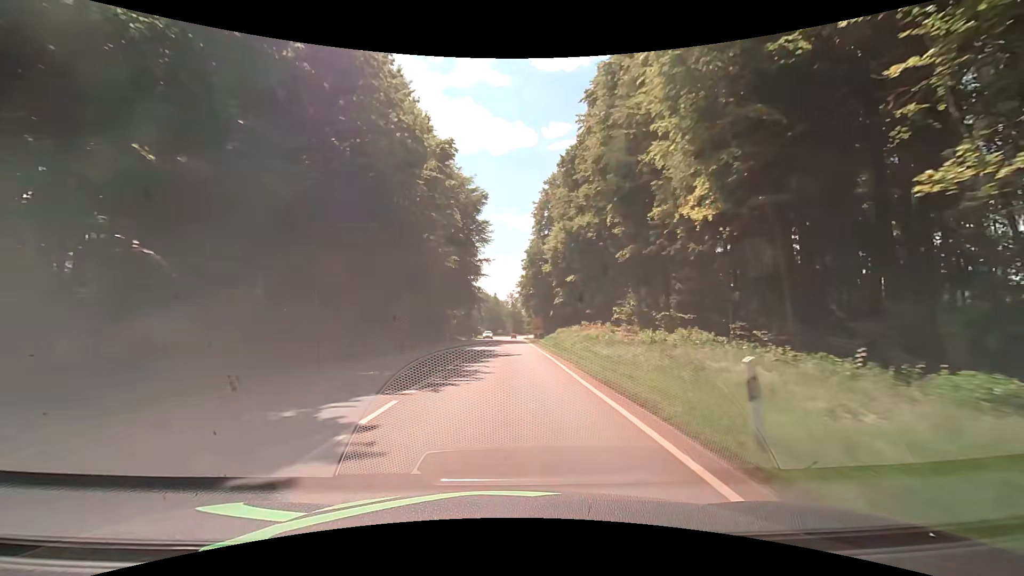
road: secondary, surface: asphalt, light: Day
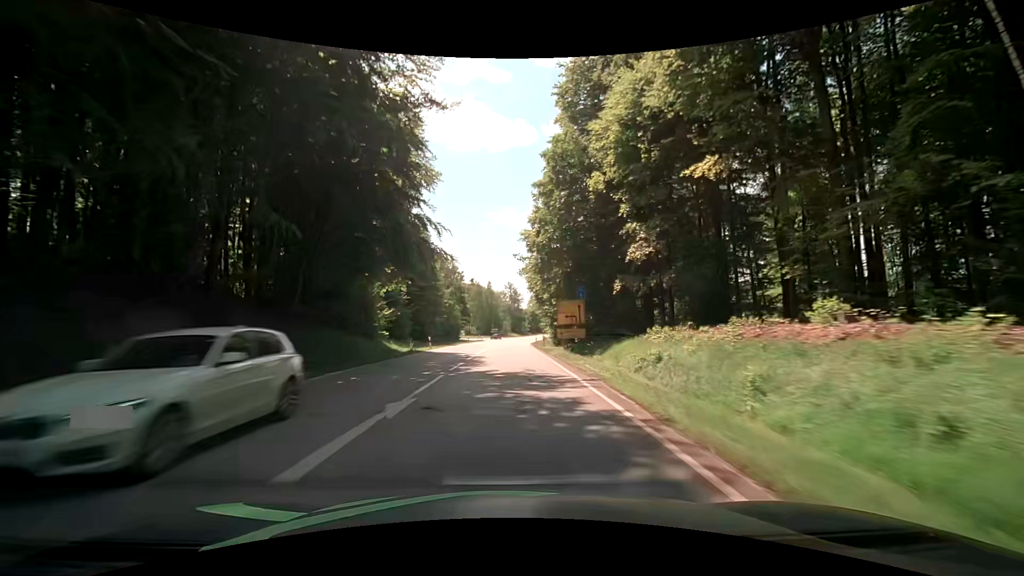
(+0.6, +48.7) m; +1°
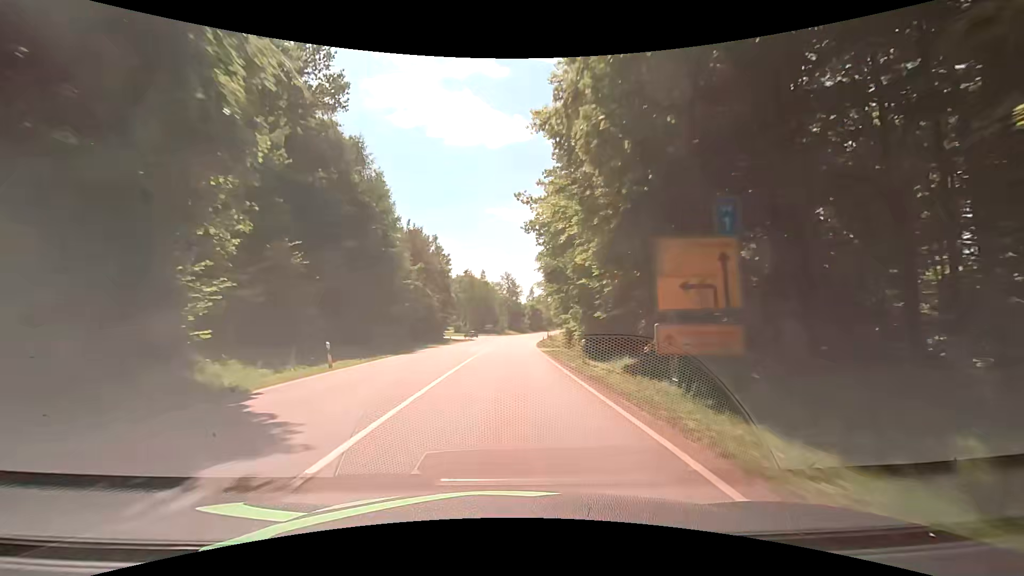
(0.0, +24.1) m; +1°
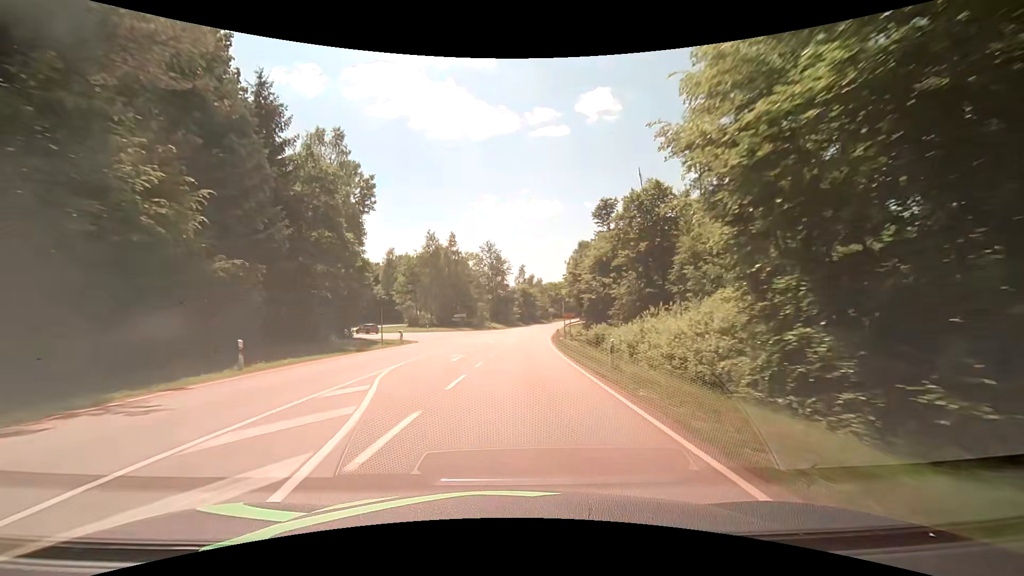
(+0.3, +48.4) m; +1°
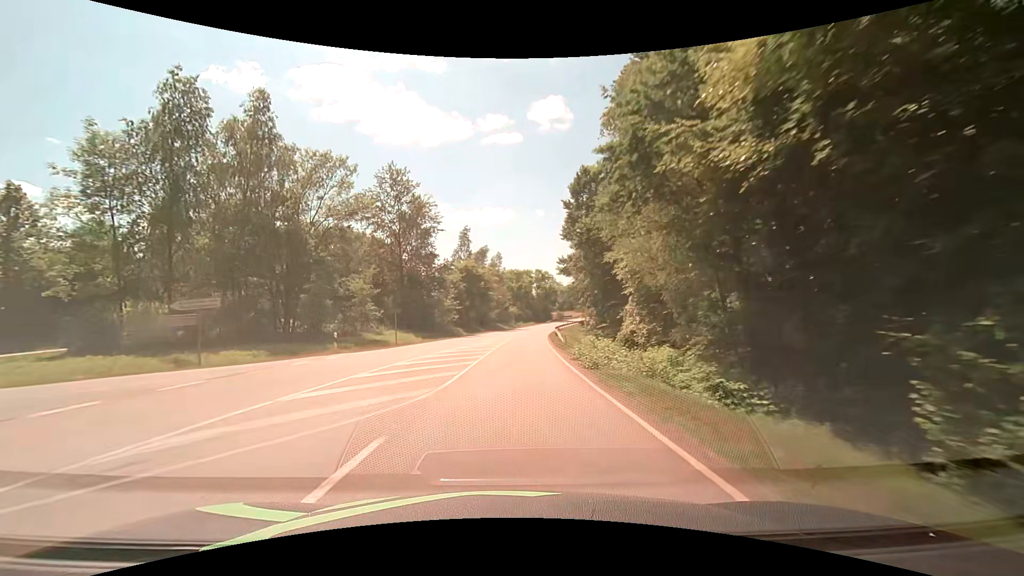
(+3.4, +62.1) m; +5°
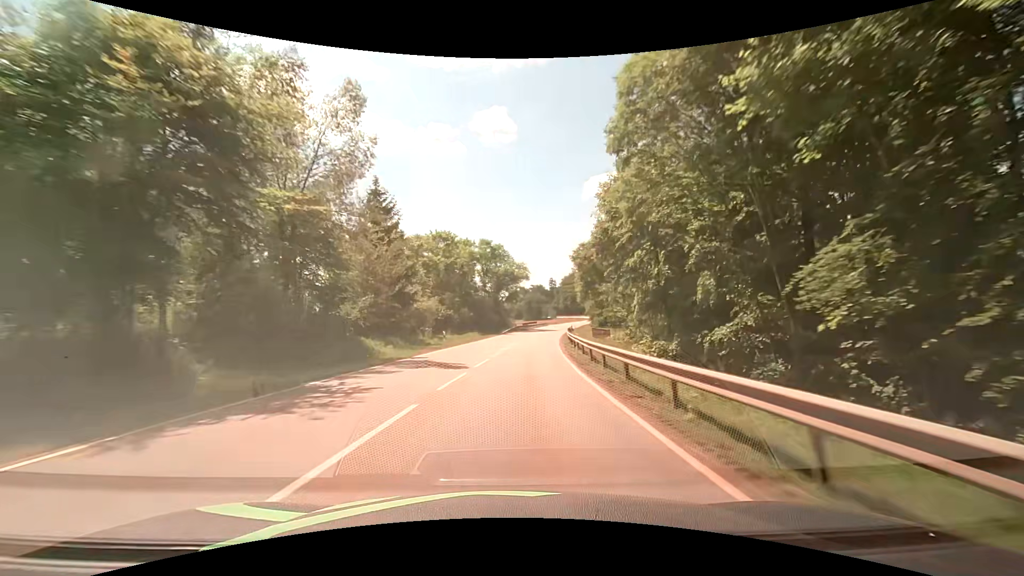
(+2.9, +63.0) m; +7°
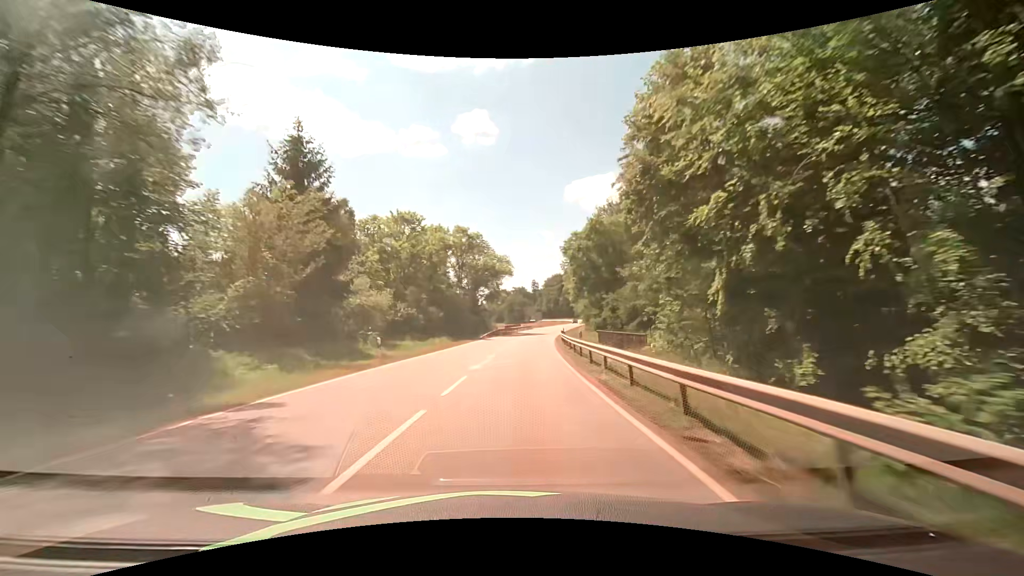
(+0.1, +12.6) m; +1°
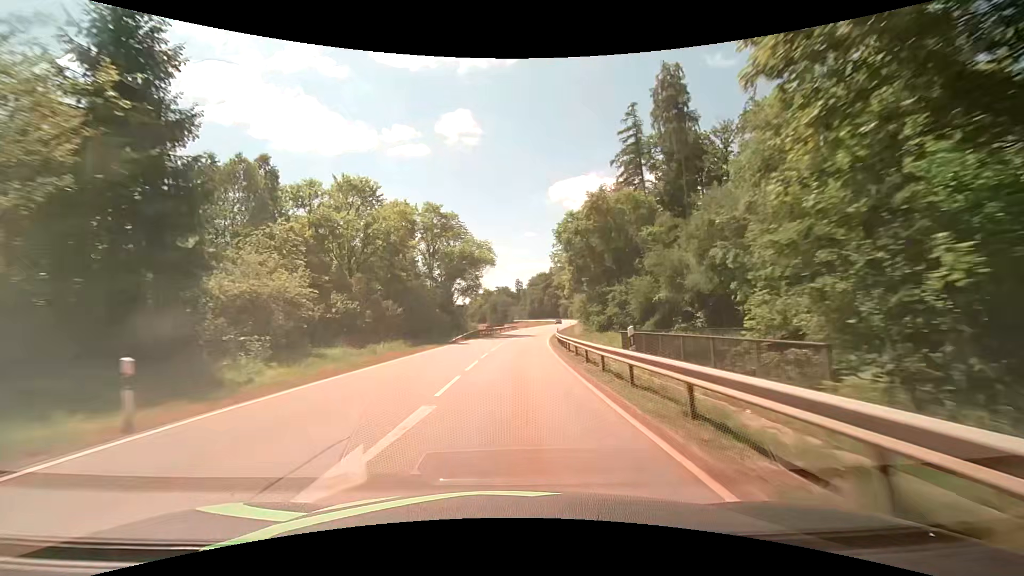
(+0.4, +12.5) m; +3°
(0, +10) (0, +20) (+1, +30) (+2, +40) (+2, +50) (+4, +60) (+5, +70) (+6, +80) (+8, +90) (+10, +99) m
